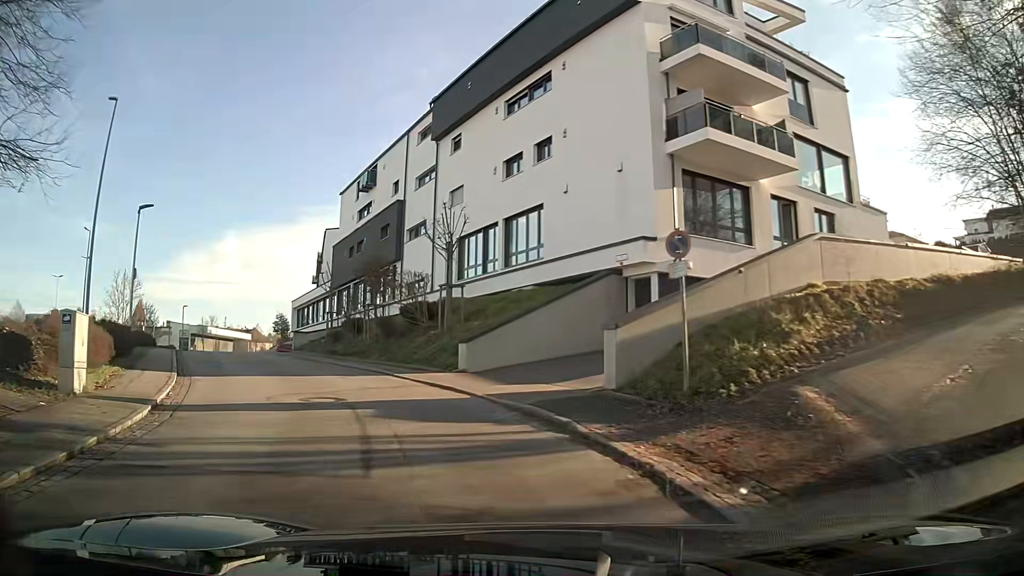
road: residential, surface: asphalt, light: Day
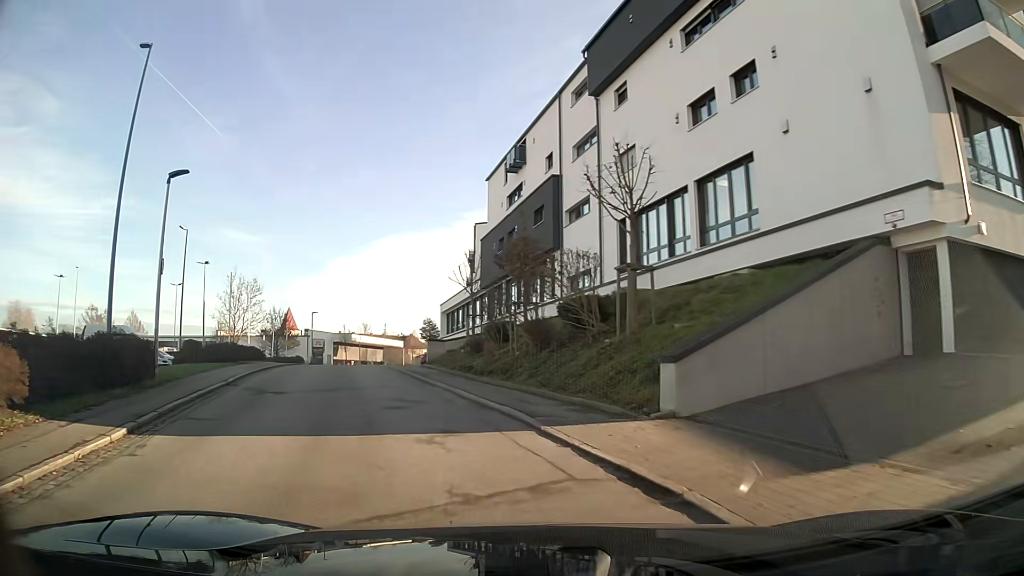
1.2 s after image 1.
(-1.0, +8.1) m; -14°
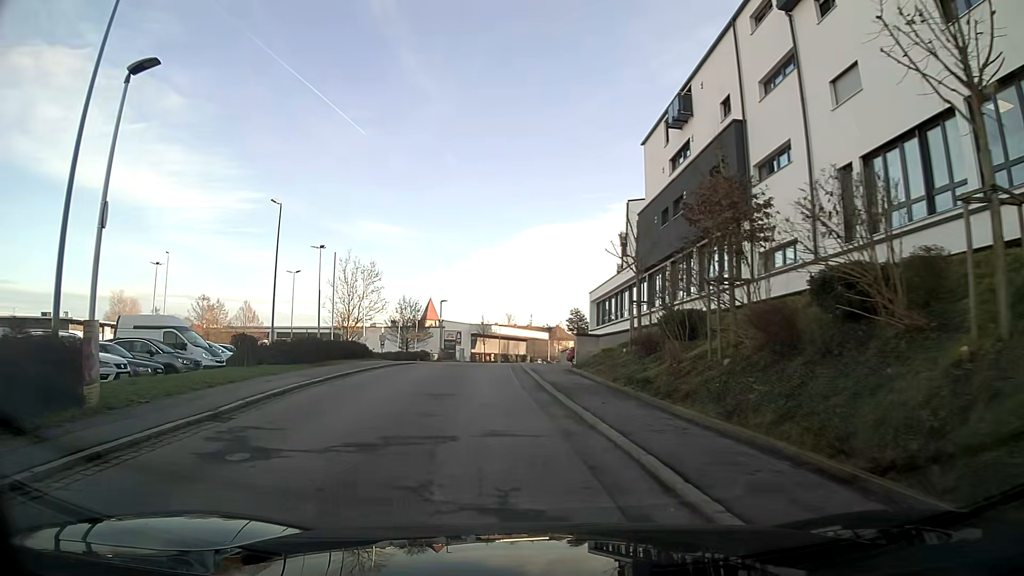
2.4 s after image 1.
(-0.9, +8.3) m; -11°
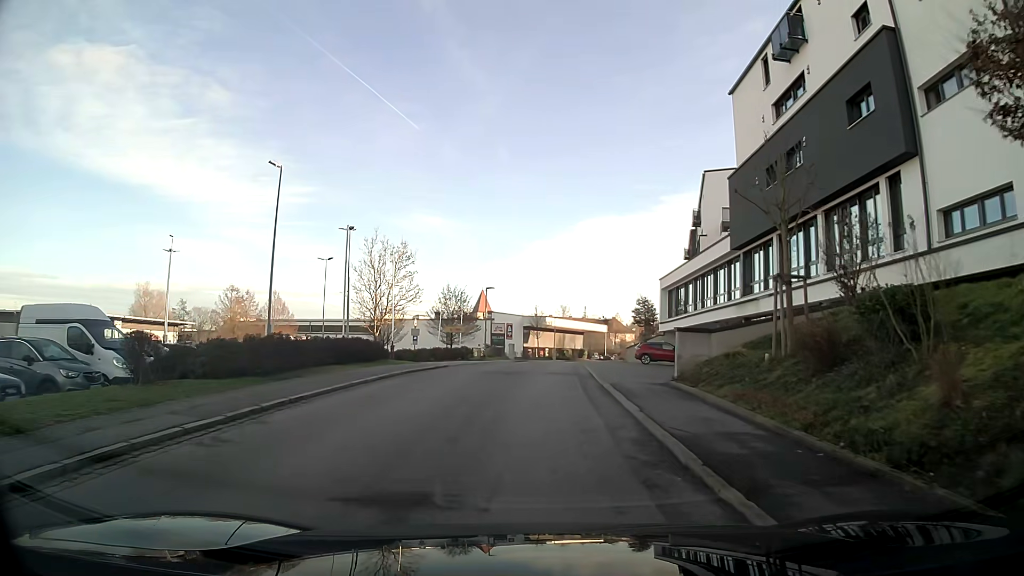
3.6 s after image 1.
(-0.3, +9.0) m; -3°
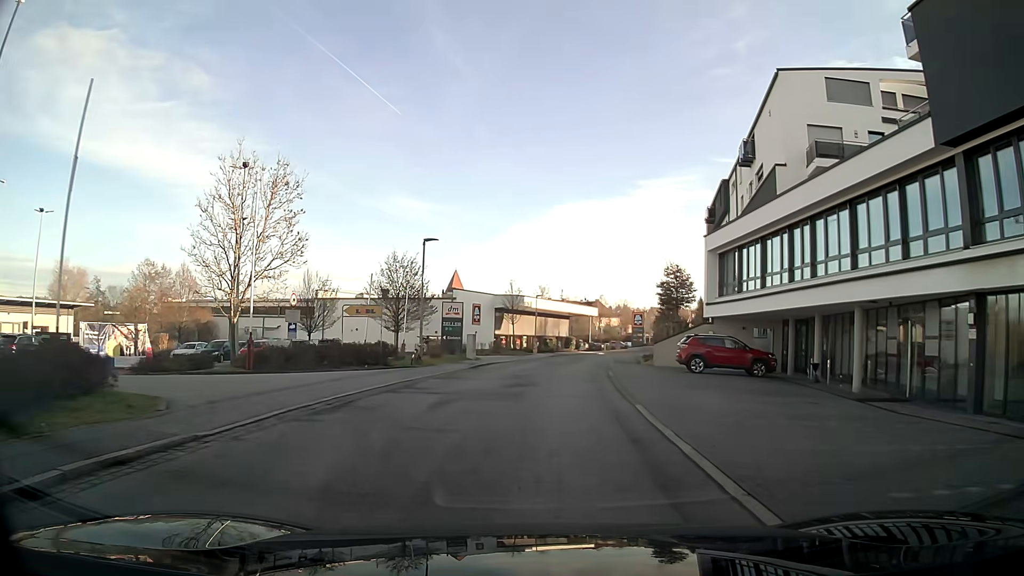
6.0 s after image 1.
(+0.2, +20.2) m; +2°
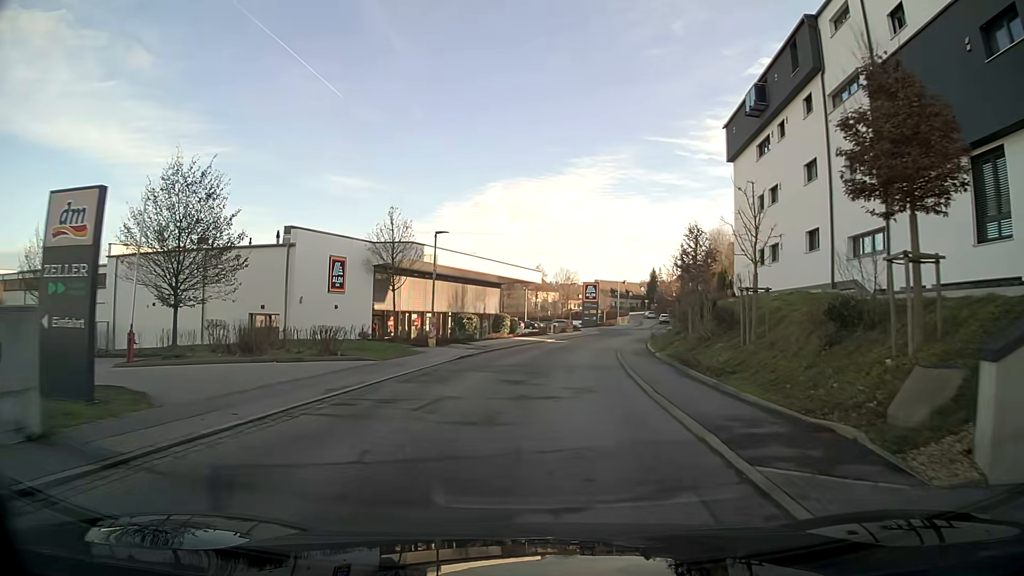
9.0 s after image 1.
(+1.6, +29.2) m; +6°
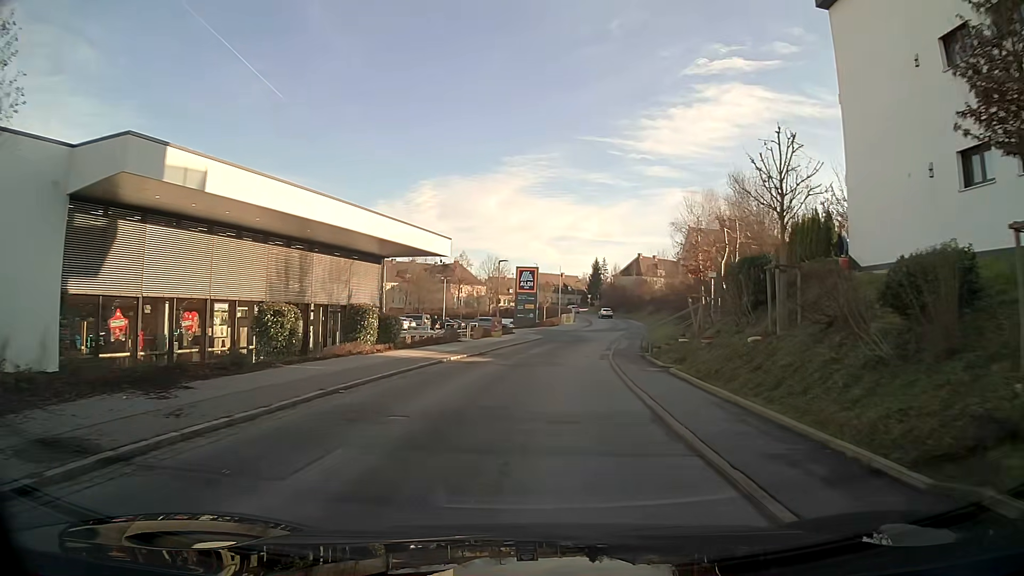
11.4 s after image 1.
(+1.3, +24.6) m; +6°
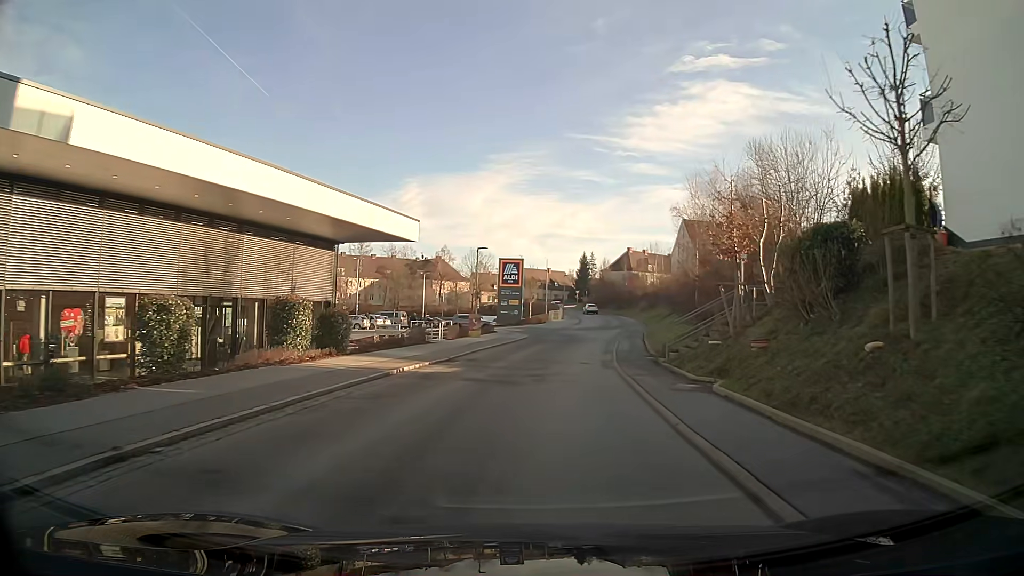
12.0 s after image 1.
(+0.1, +6.2) m; +1°
(0, +10) (+1, +20) (+2, +30) (+3, +40) (+5, +50) (+7, +60) (+8, +69) (+9, +79) (+9, +89) (+9, +99) m
